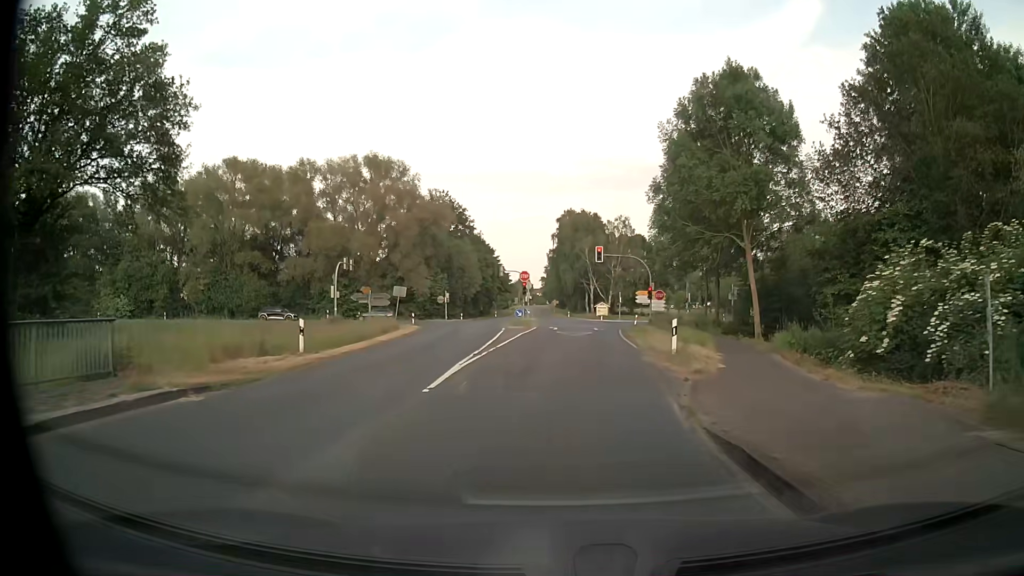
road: secondary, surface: asphalt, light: Day
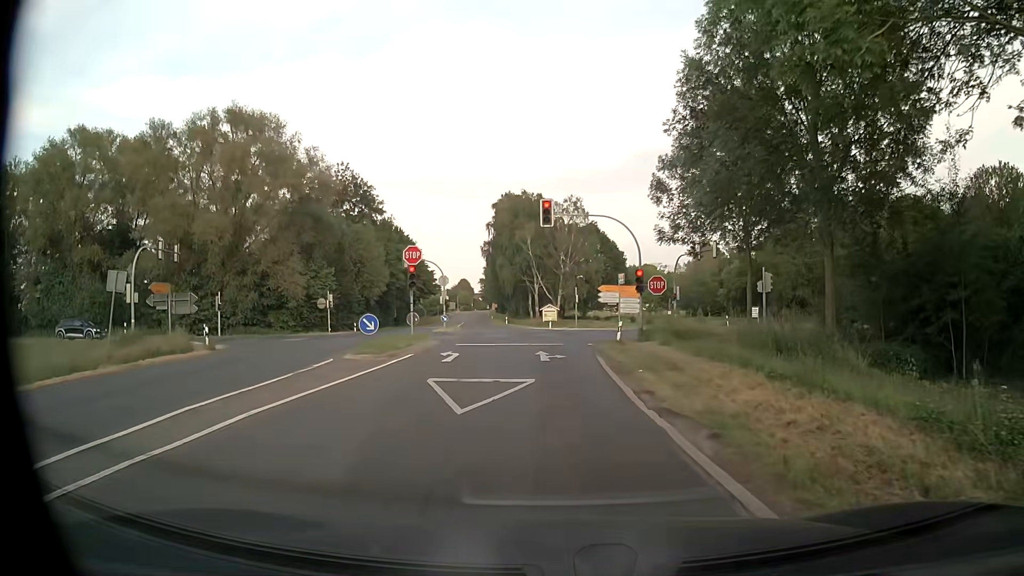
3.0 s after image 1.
(+1.2, +25.9) m; +4°
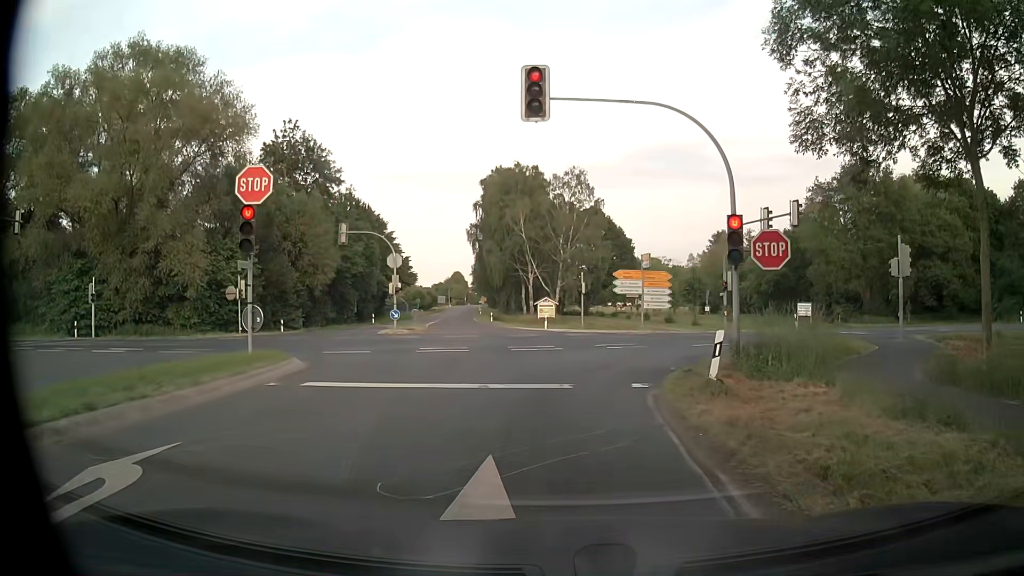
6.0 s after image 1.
(0.0, +17.2) m; 0°
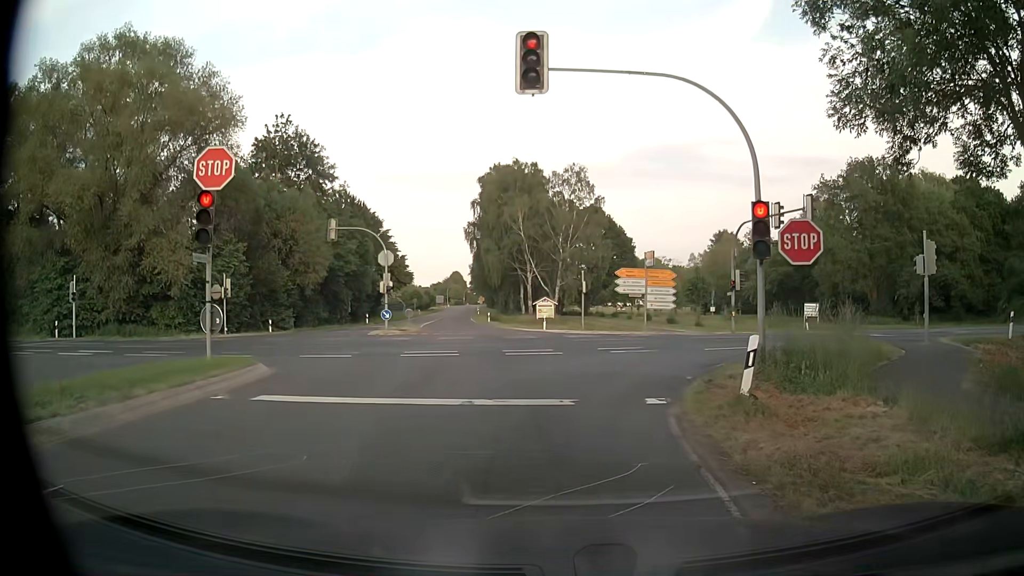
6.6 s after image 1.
(0.0, +1.9) m; +2°
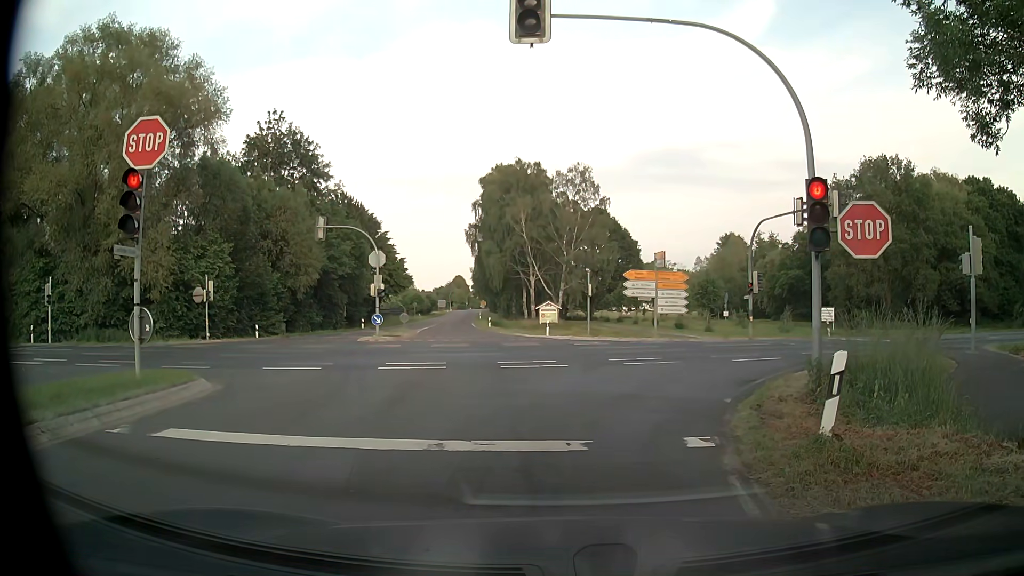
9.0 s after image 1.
(0.0, +2.6) m; 0°
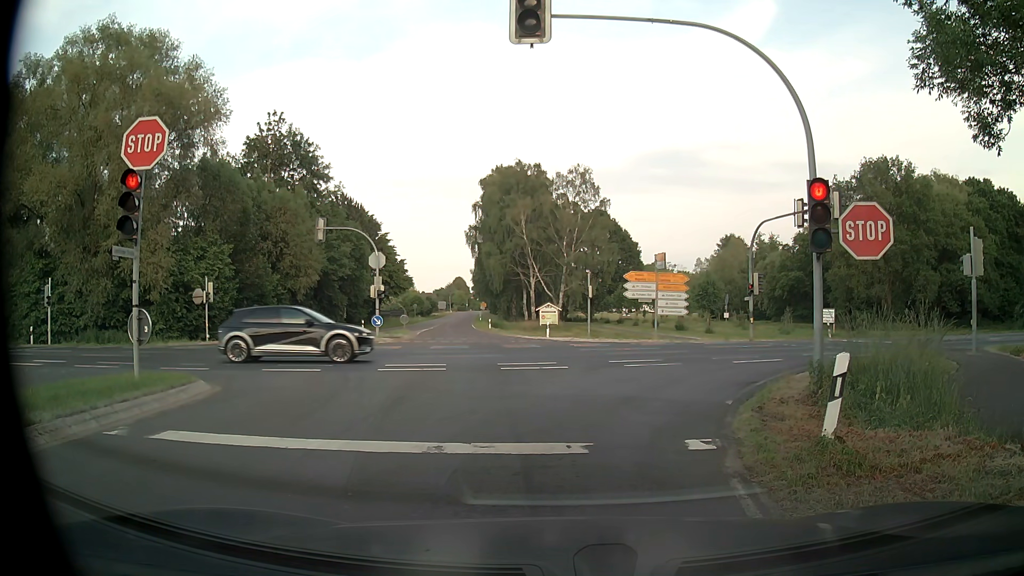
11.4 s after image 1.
(0.0, +0.1) m; 0°
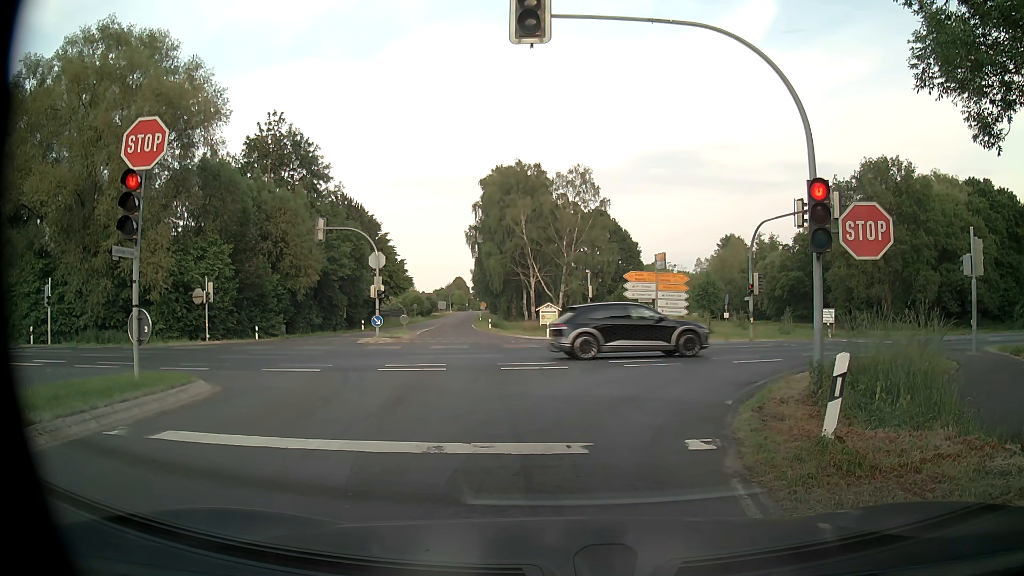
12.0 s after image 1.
(0.0, 0.0) m; 0°
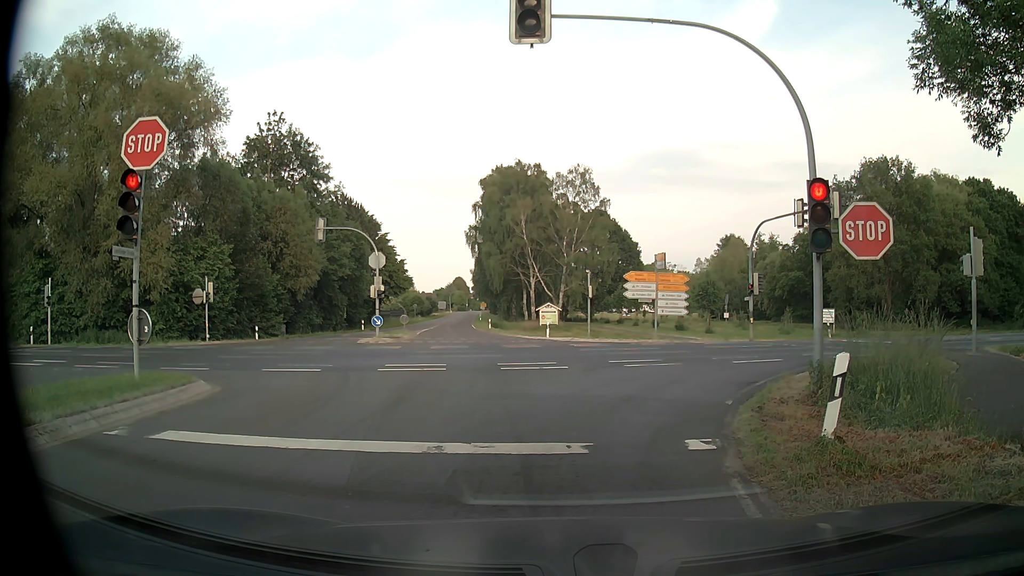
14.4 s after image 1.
(0.0, 0.0) m; 0°
